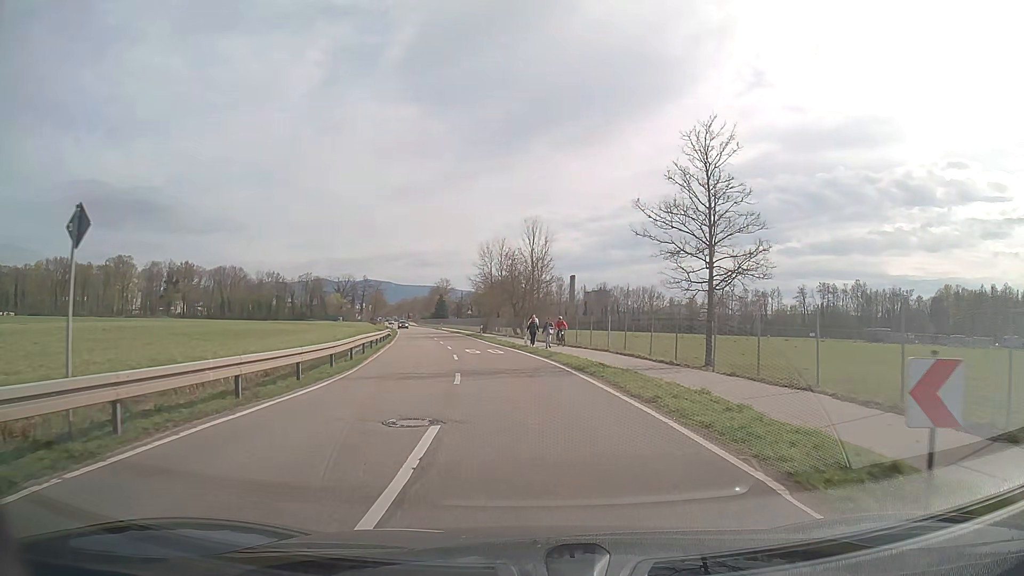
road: tertiary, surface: asphalt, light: Day
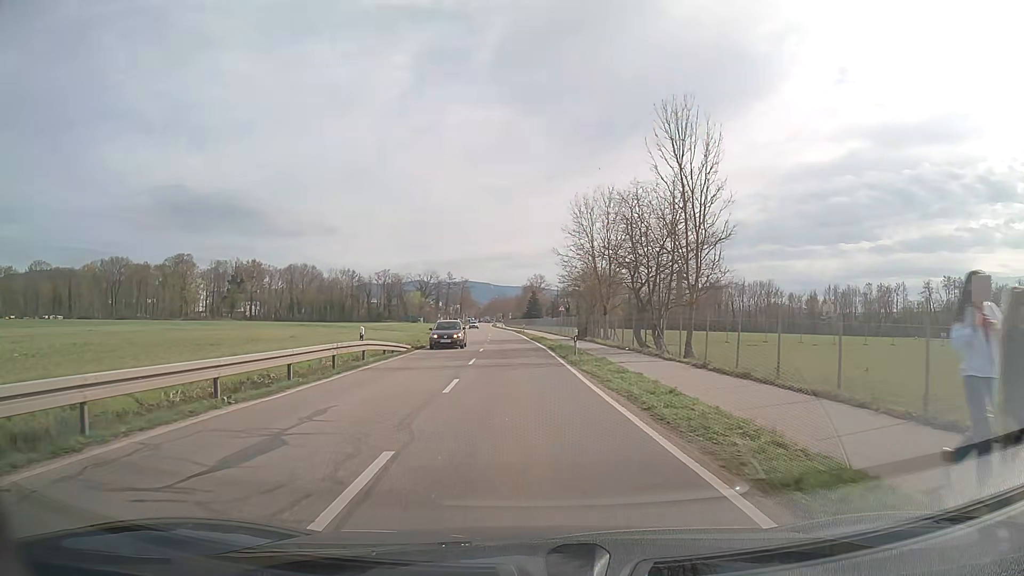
(-1.7, +29.2) m; -9°
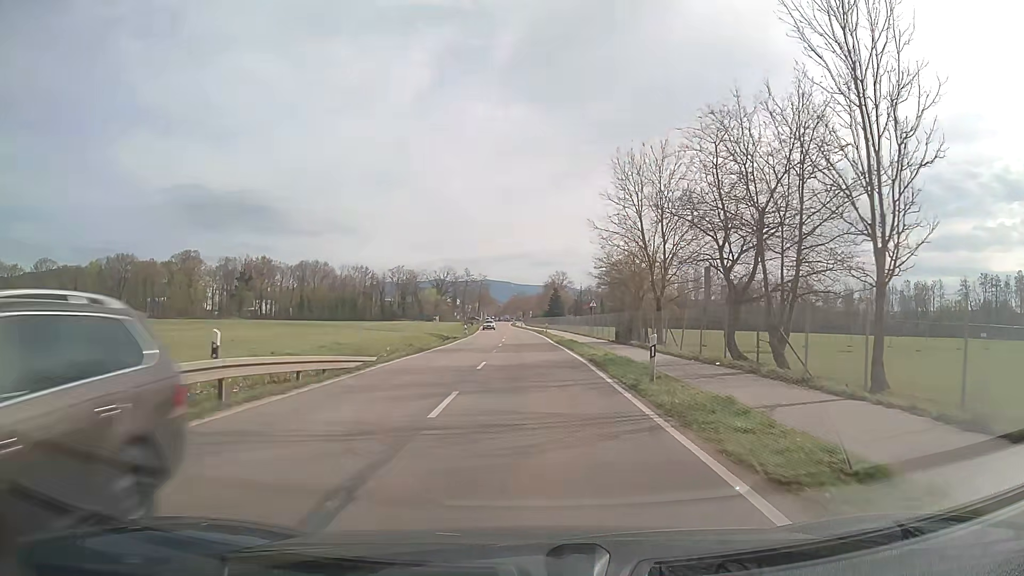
(-0.2, +12.5) m; -2°
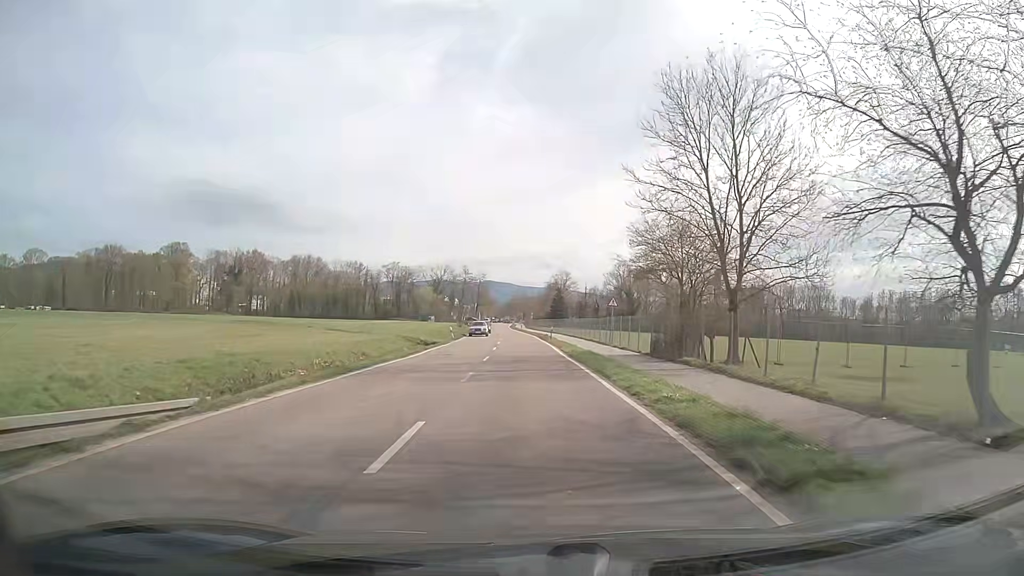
(0.0, +12.7) m; 0°
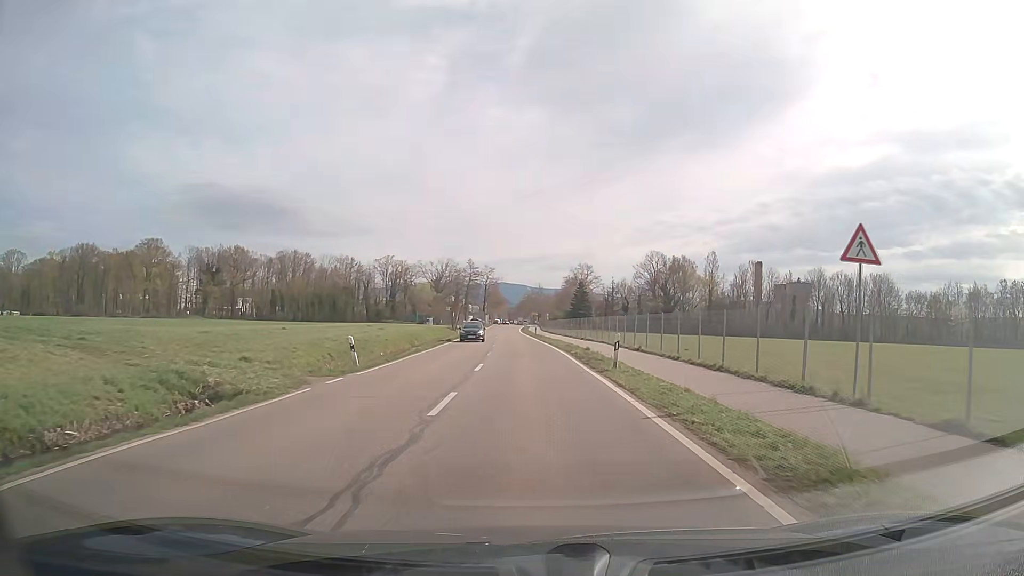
(-0.3, +32.5) m; -1°
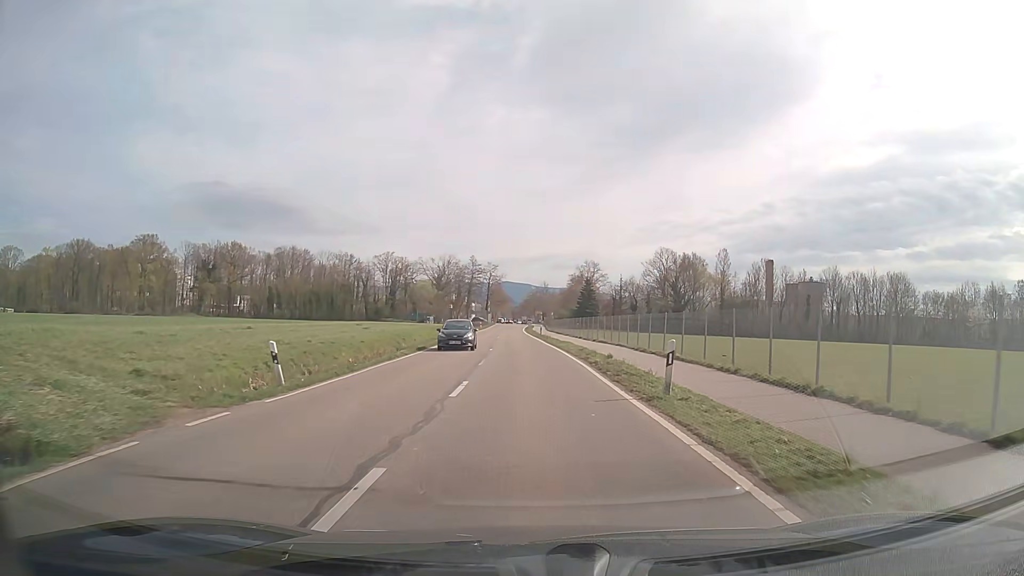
(0.0, +6.7) m; 0°
